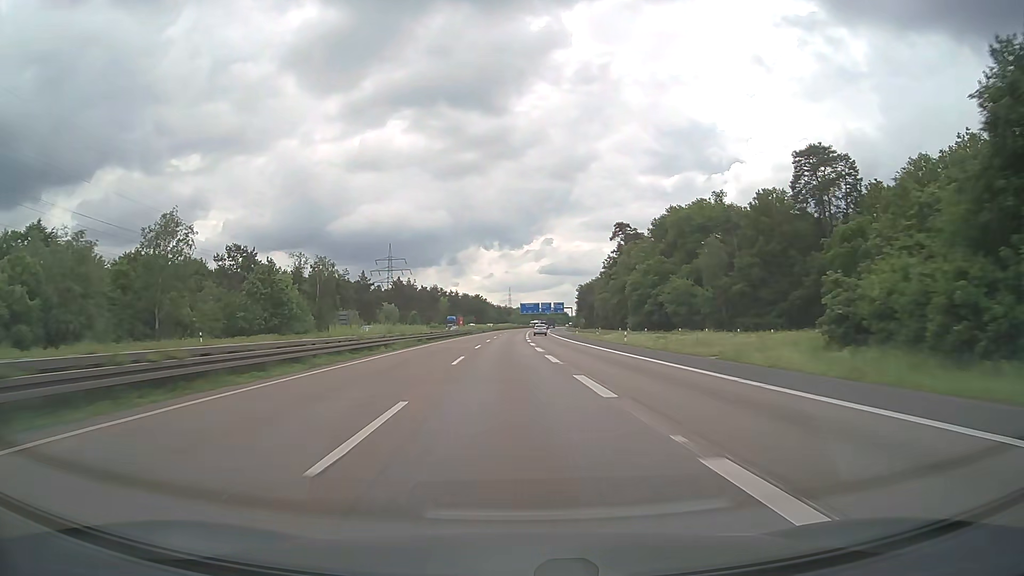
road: motorway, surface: asphalt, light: Day
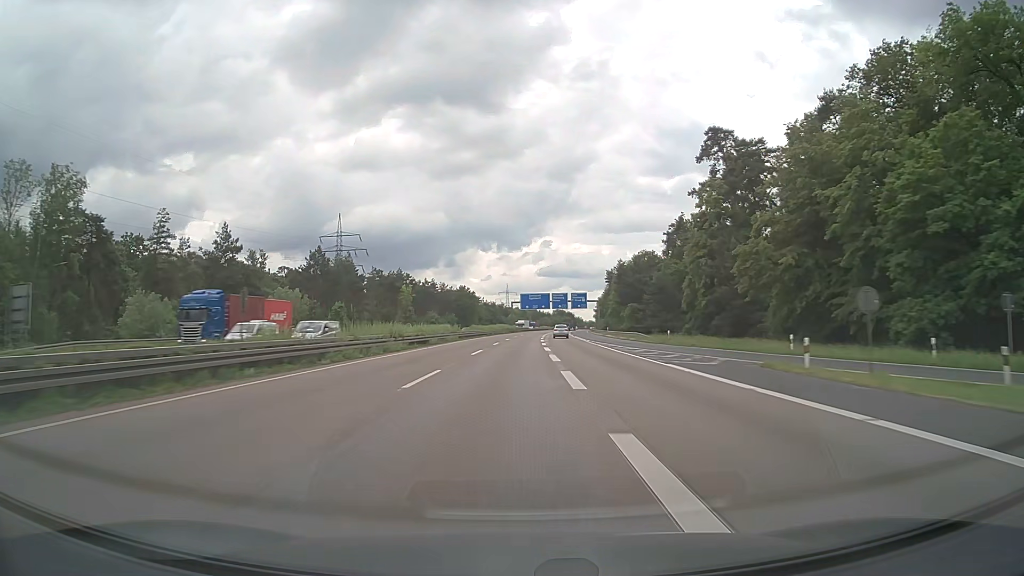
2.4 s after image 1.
(-0.3, +82.4) m; 0°
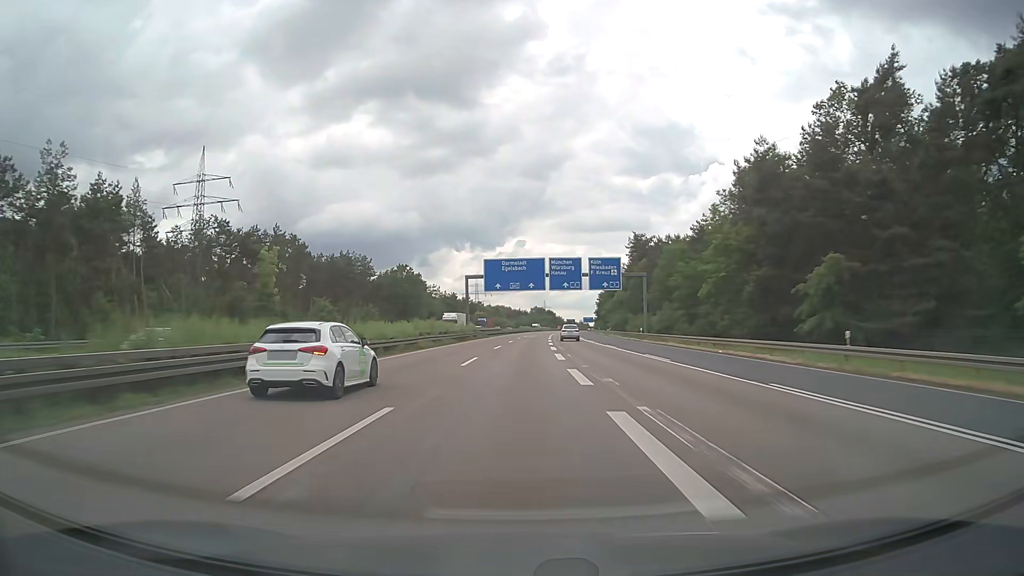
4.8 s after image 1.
(+1.5, +82.4) m; +2°
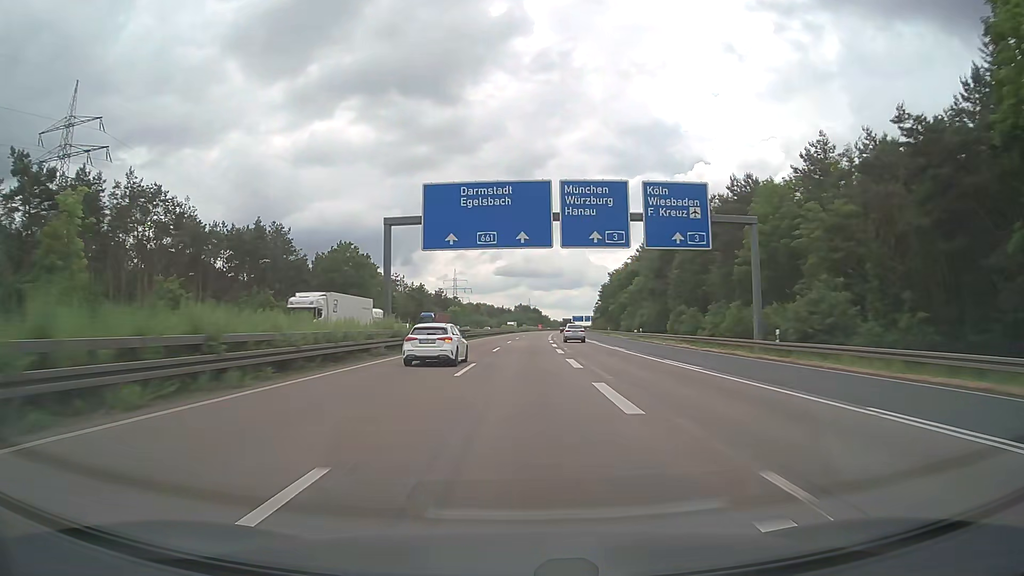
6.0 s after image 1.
(+0.3, +41.2) m; +1°
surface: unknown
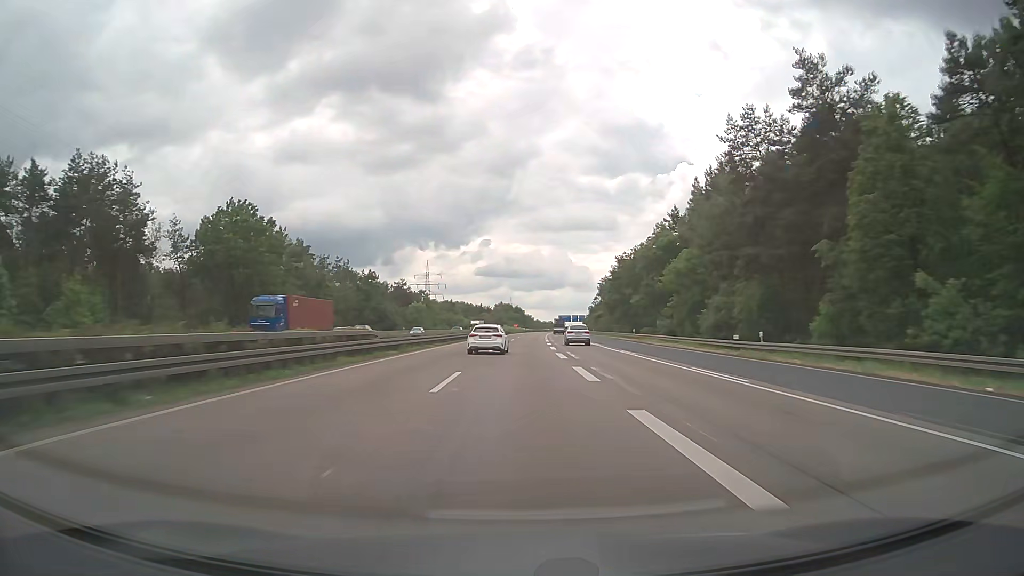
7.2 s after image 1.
(+0.6, +41.3) m; +2°
